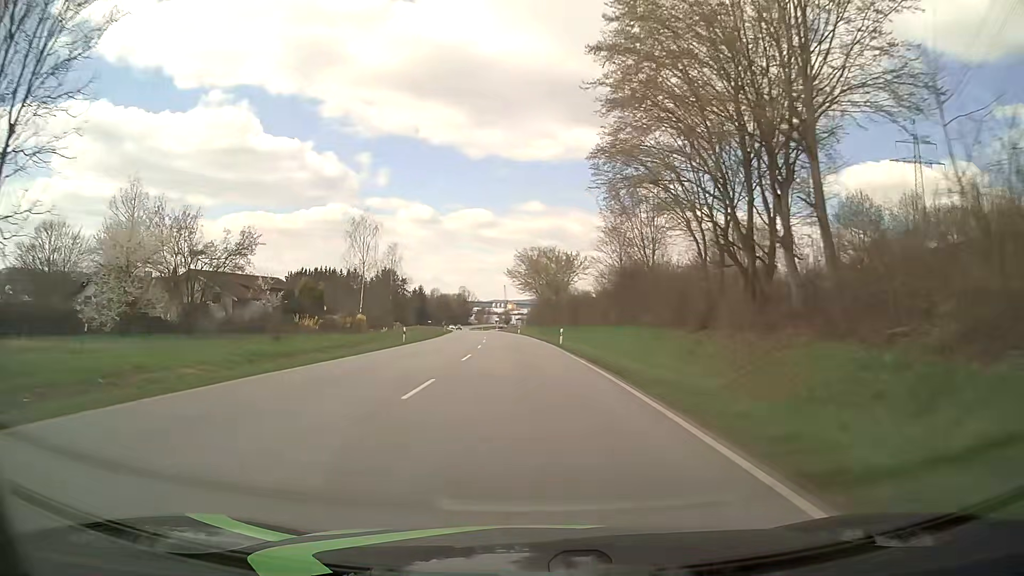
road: primary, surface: asphalt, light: Day
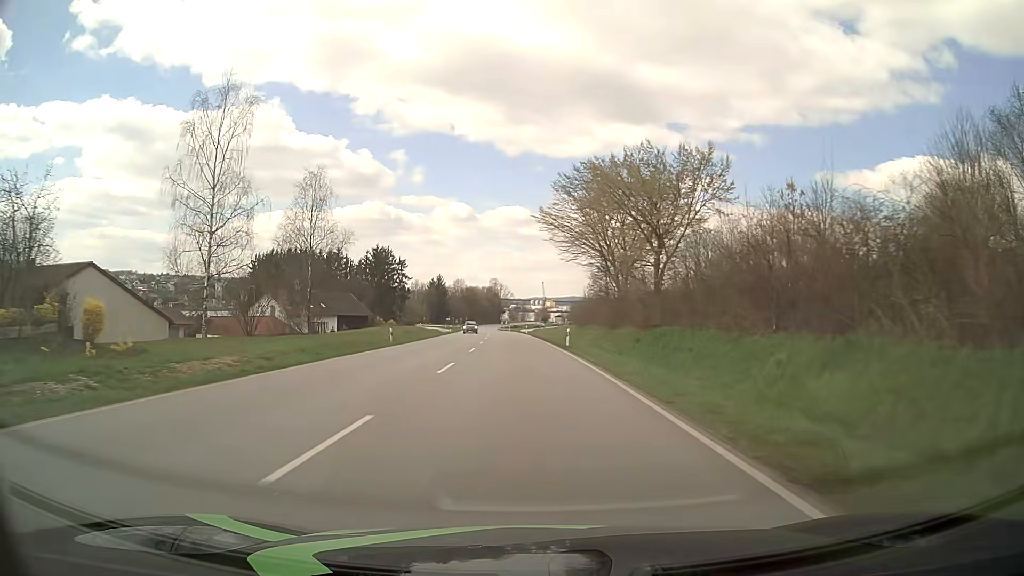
(-1.7, +54.1) m; -3°
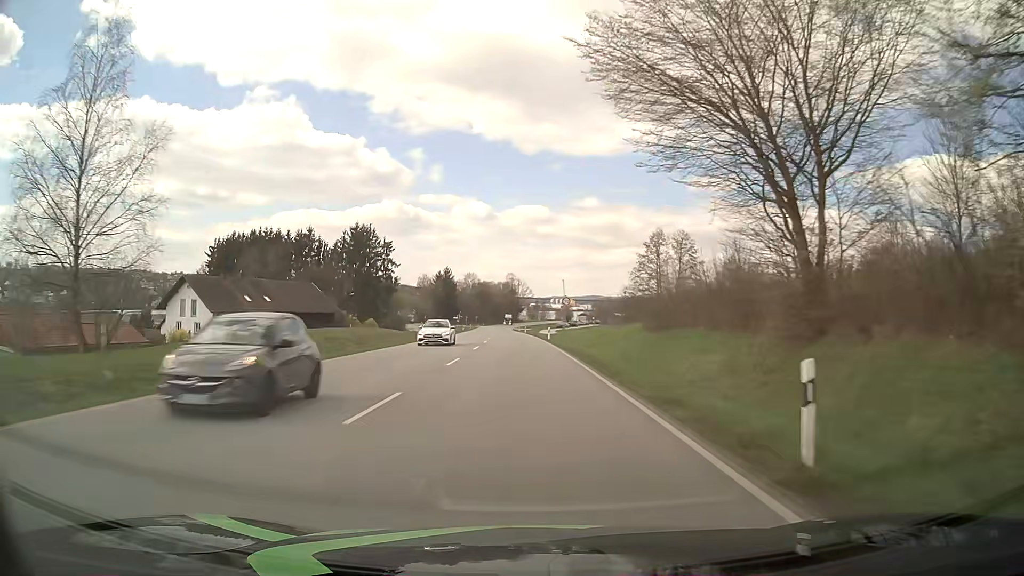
(-0.4, +32.5) m; -2°
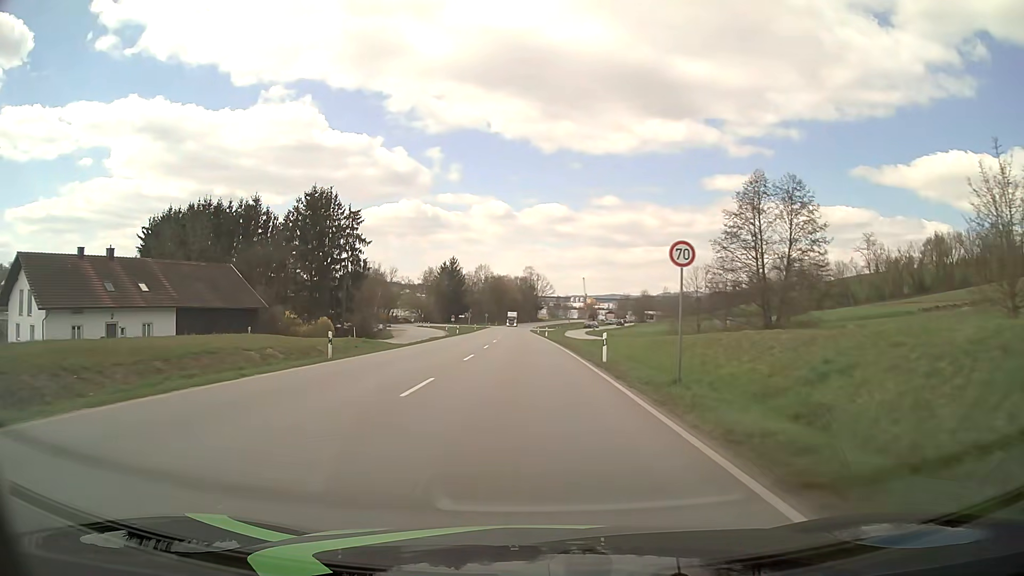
(-0.5, +32.5) m; -2°
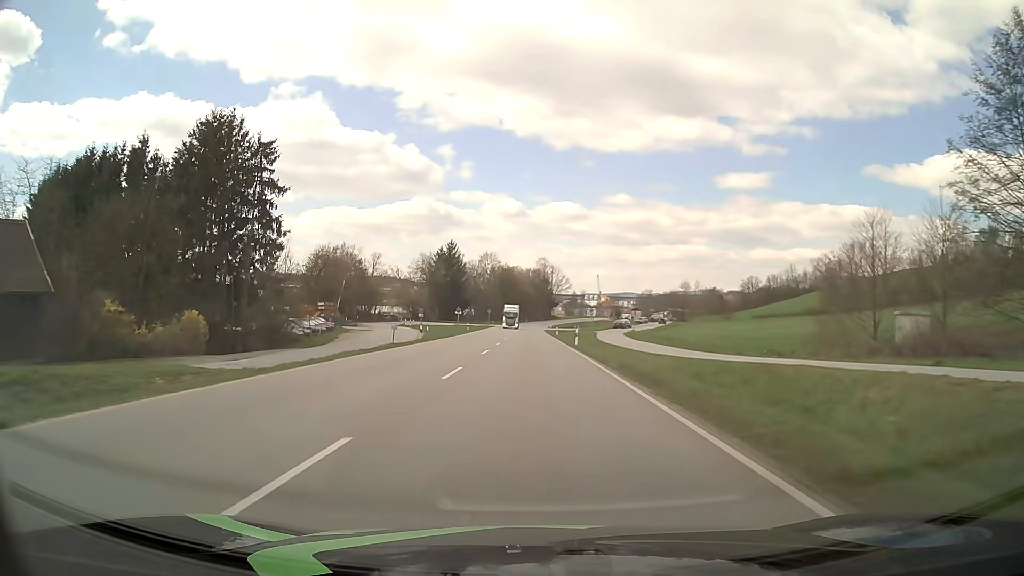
(-0.4, +32.4) m; -1°
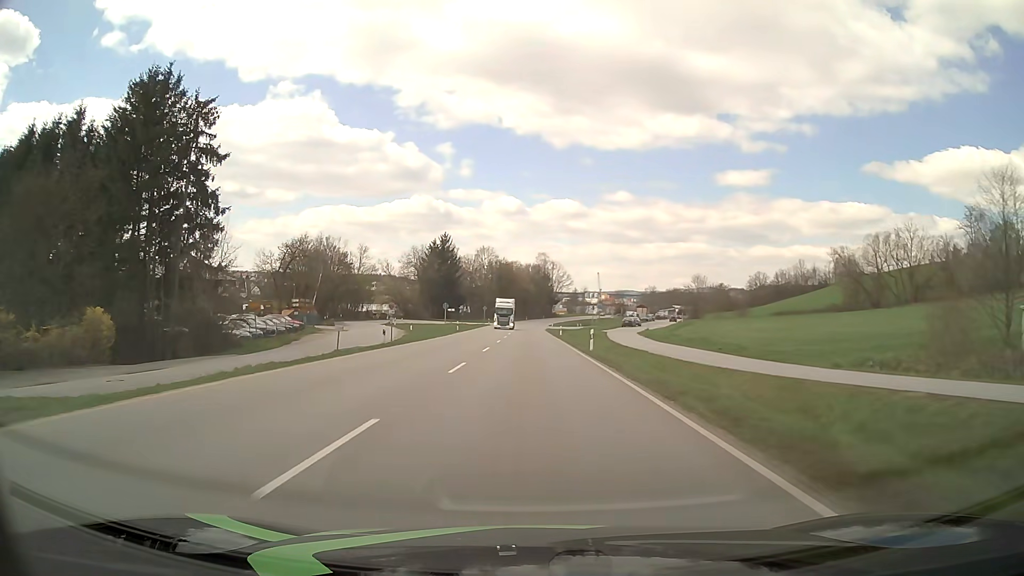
(0.0, +10.8) m; 0°
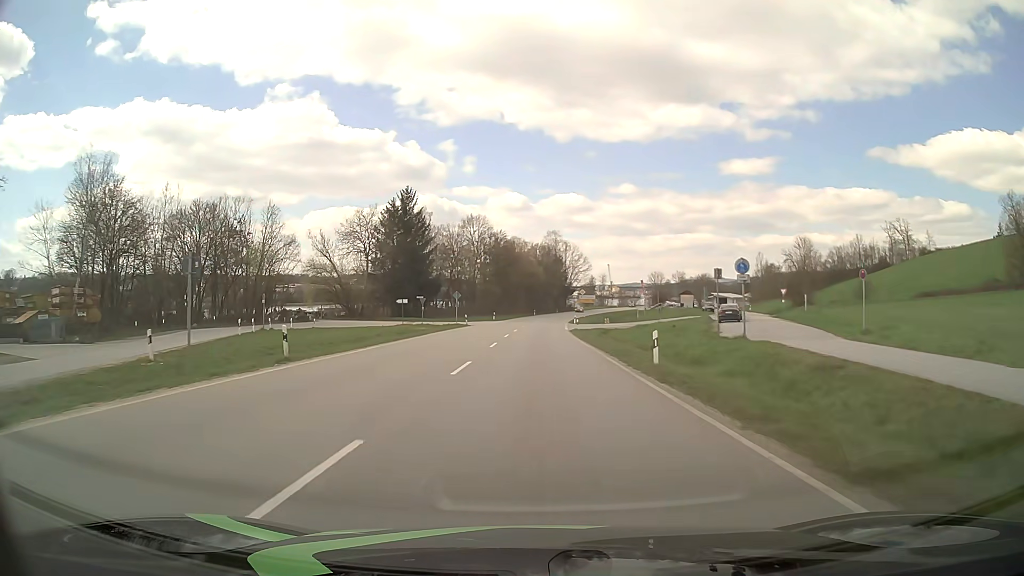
(-0.3, +49.1) m; -1°
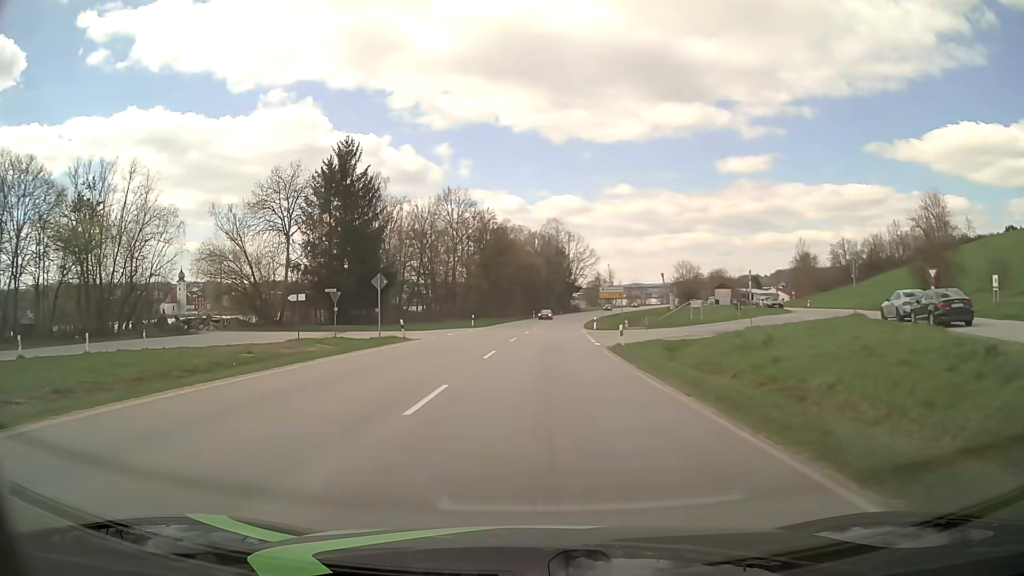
(+0.1, +29.6) m; 0°
